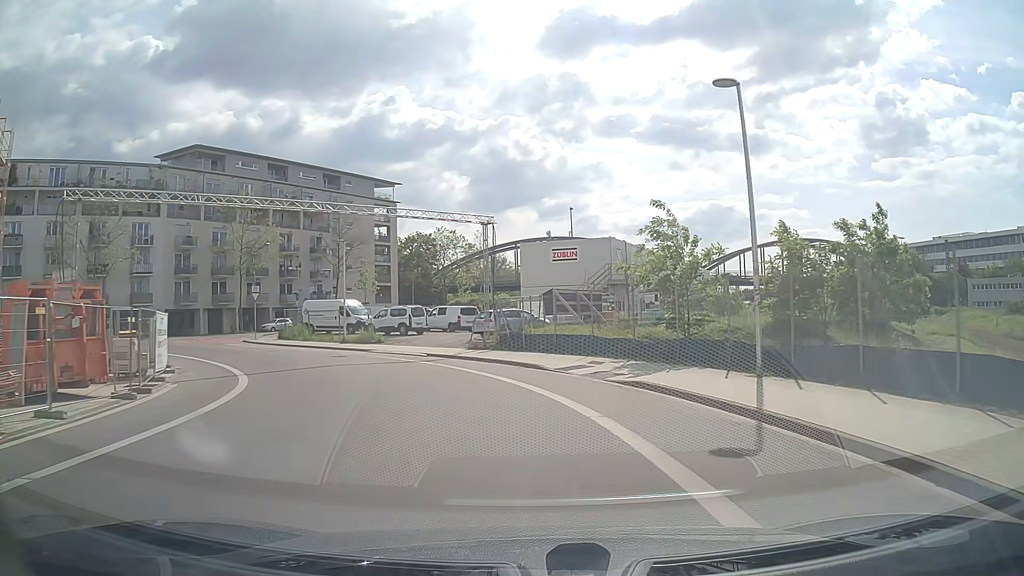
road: residential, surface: asphalt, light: Day
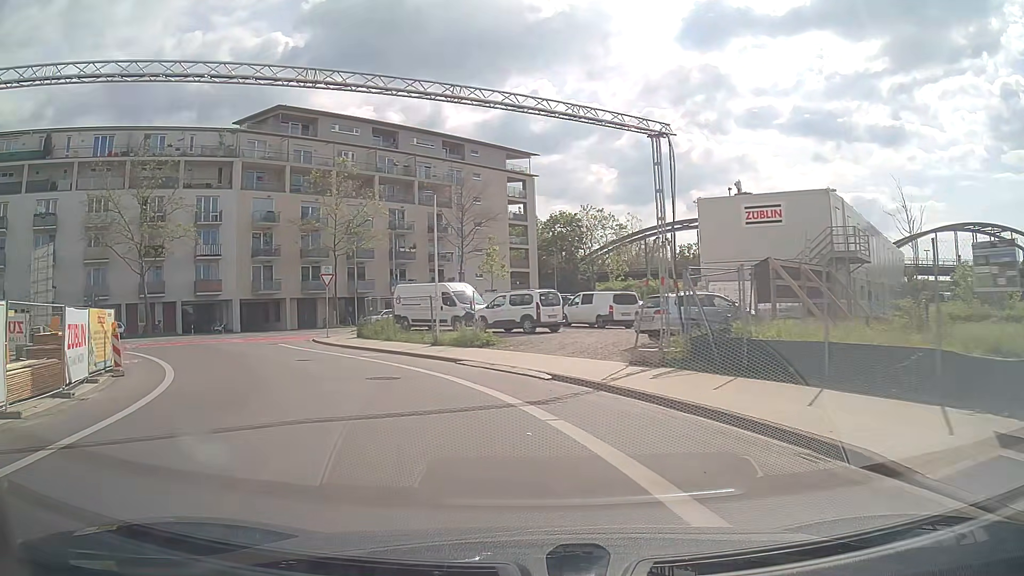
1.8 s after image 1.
(-1.2, +13.7) m; -13°
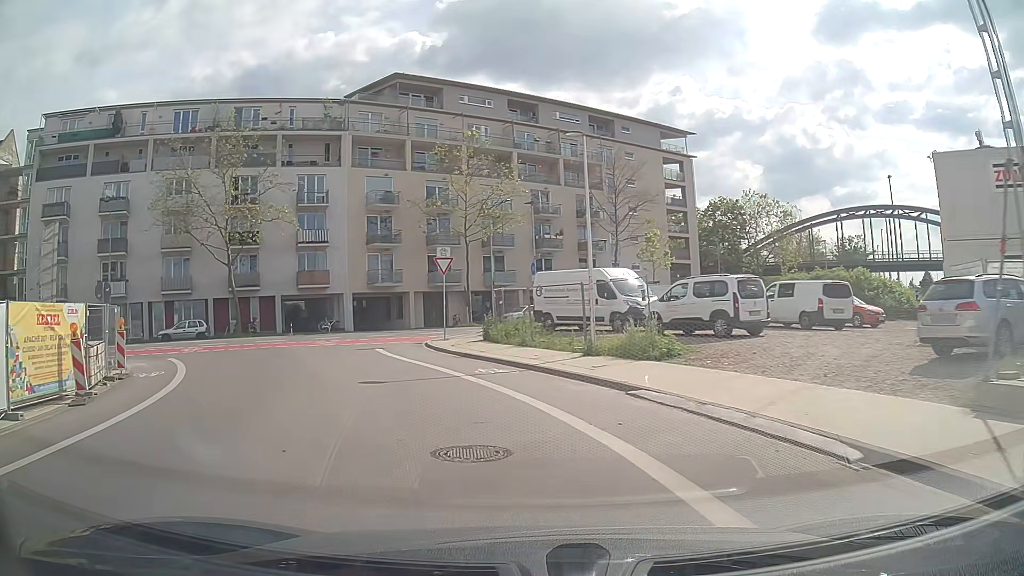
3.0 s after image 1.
(-0.9, +8.6) m; -12°
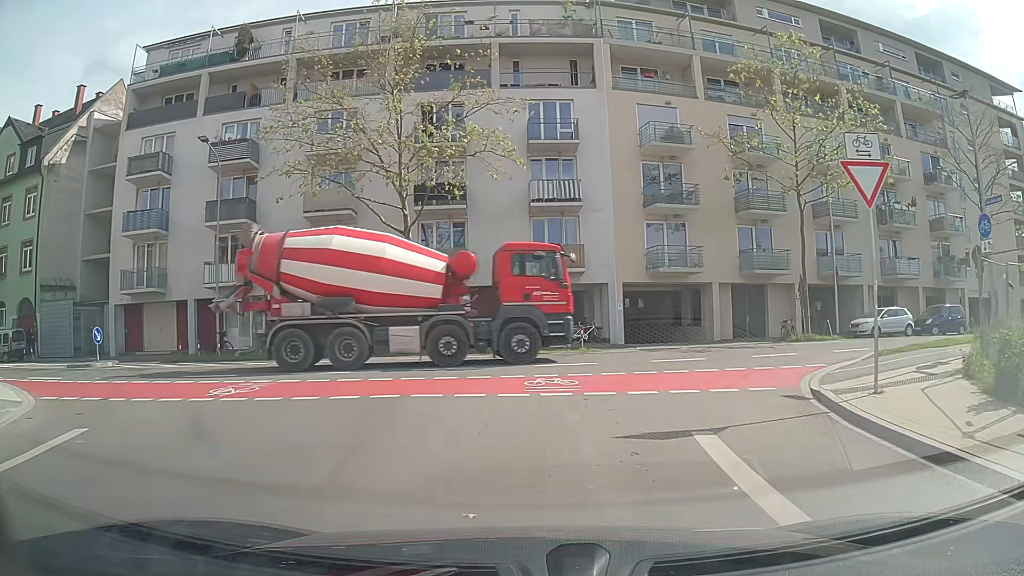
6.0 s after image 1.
(-3.9, +17.6) m; -24°
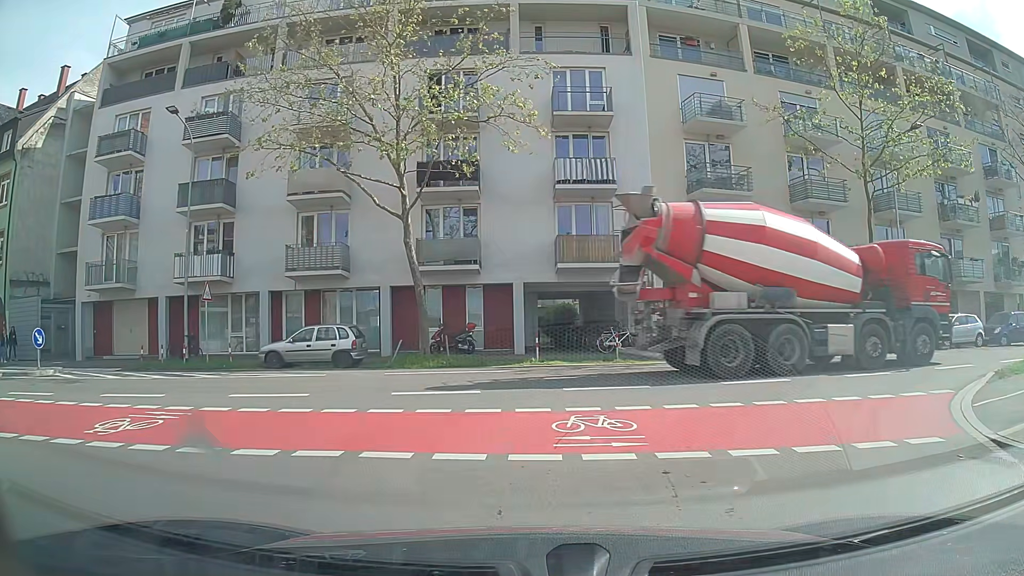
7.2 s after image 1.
(0.0, +4.5) m; -1°
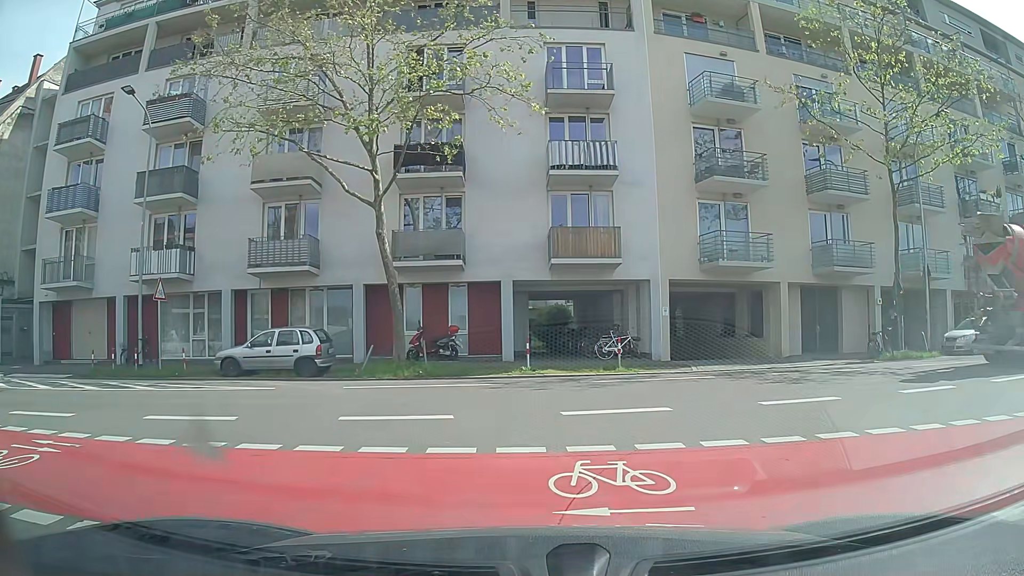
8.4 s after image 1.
(0.0, +2.6) m; 0°
(+3, +9) (+11, +15) (+21, +17) (+30, +20) (+40, +22) (+49, +25) (+58, +30) (+67, +35) (+75, +41) (+83, +47) m
